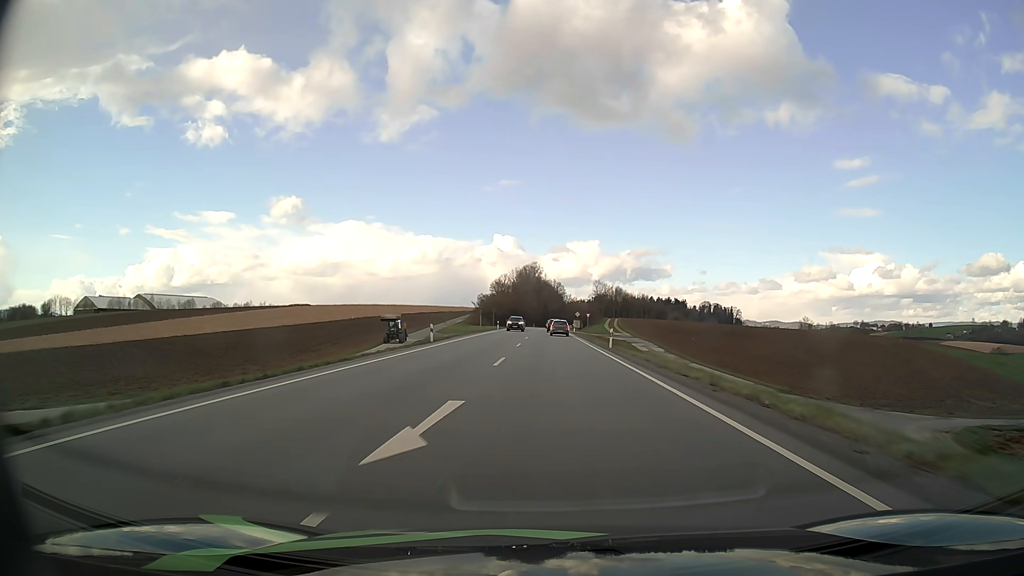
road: primary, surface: asphalt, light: Day
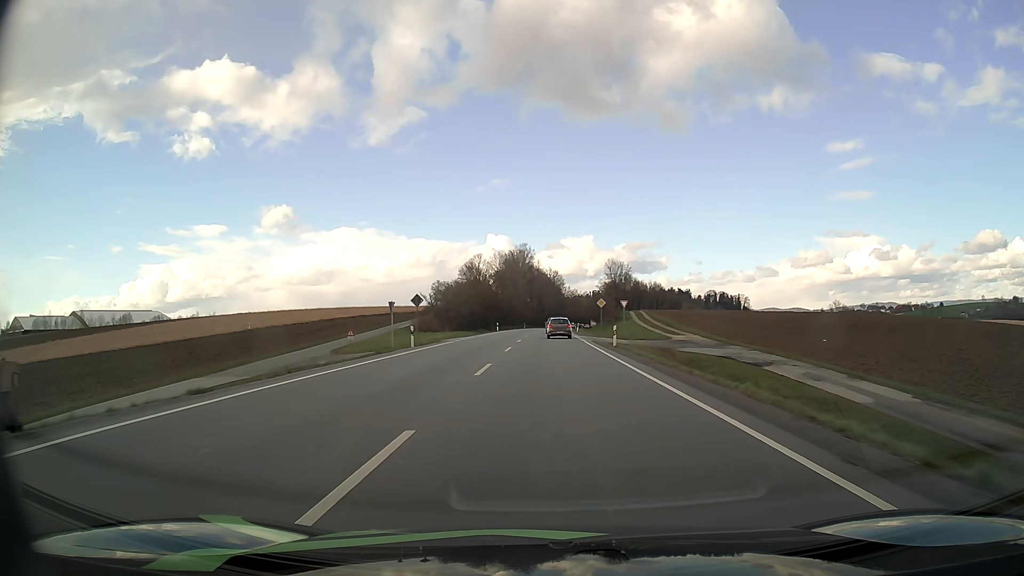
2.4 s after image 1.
(0.0, +55.0) m; 0°
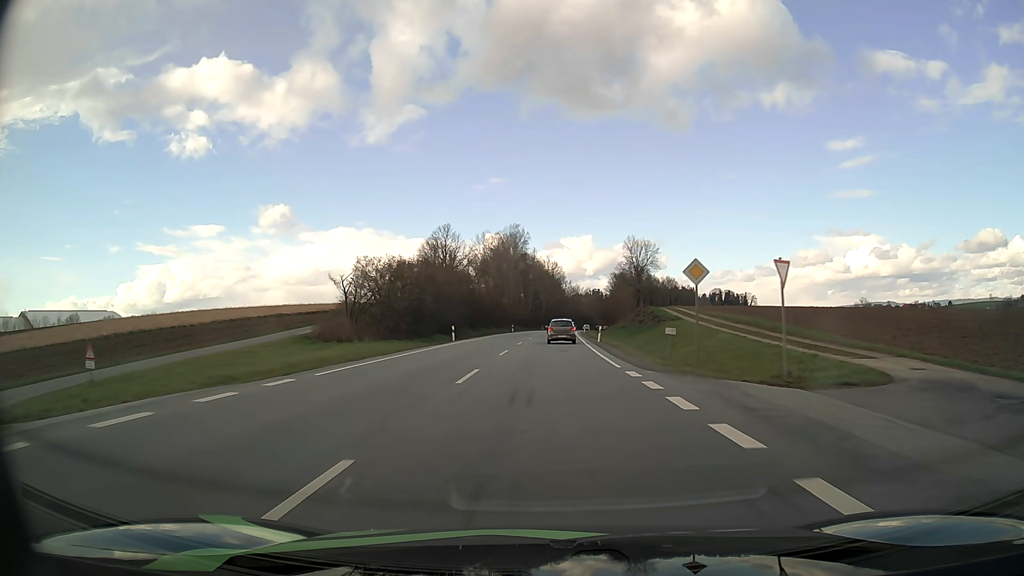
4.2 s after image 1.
(0.0, +37.6) m; 0°
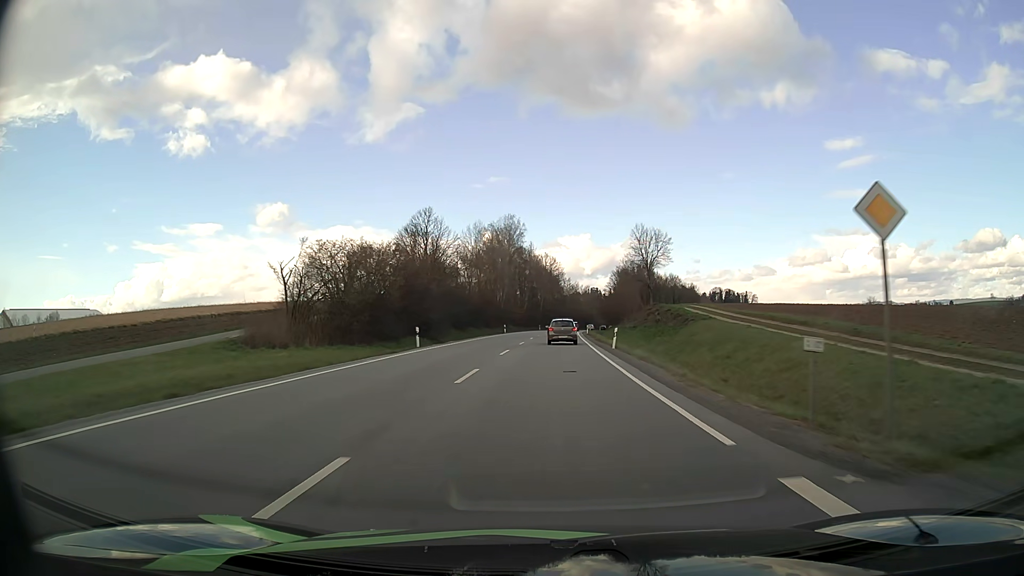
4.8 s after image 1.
(0.0, +11.9) m; 0°
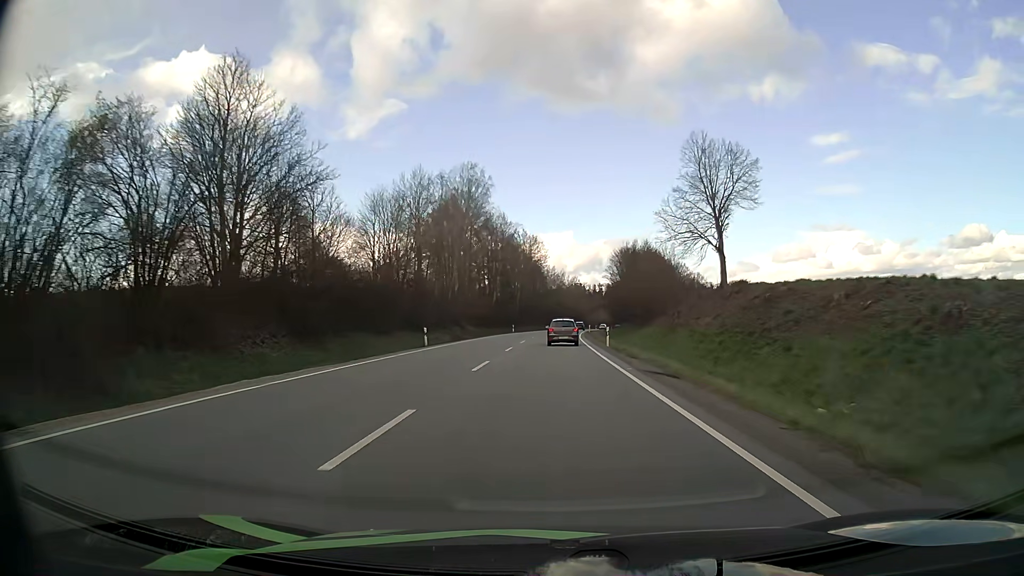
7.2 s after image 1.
(+0.5, +44.5) m; +2°
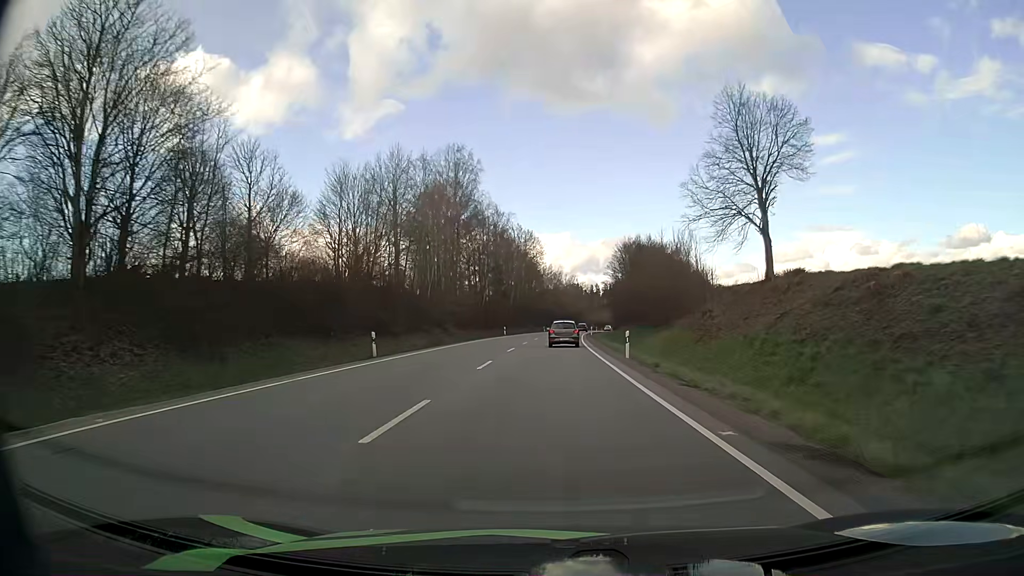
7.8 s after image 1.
(0.0, +10.5) m; 0°
(0, +10) (0, +20) (0, +30) (+1, +40) (+1, +50) (+1, +60) (+2, +70) (+2, +80) (+3, +90) (+3, +100) m
